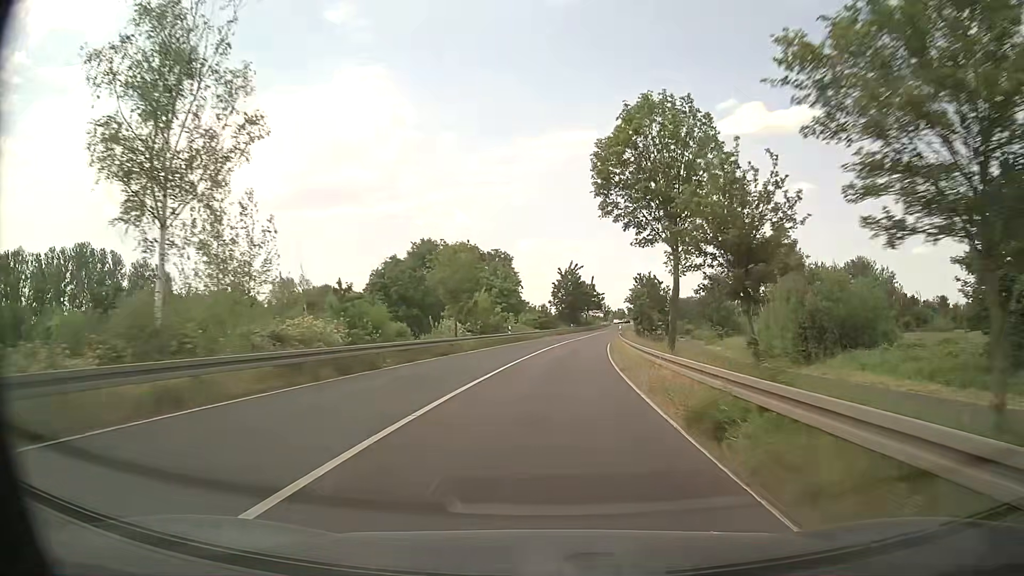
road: primary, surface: asphalt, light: Day
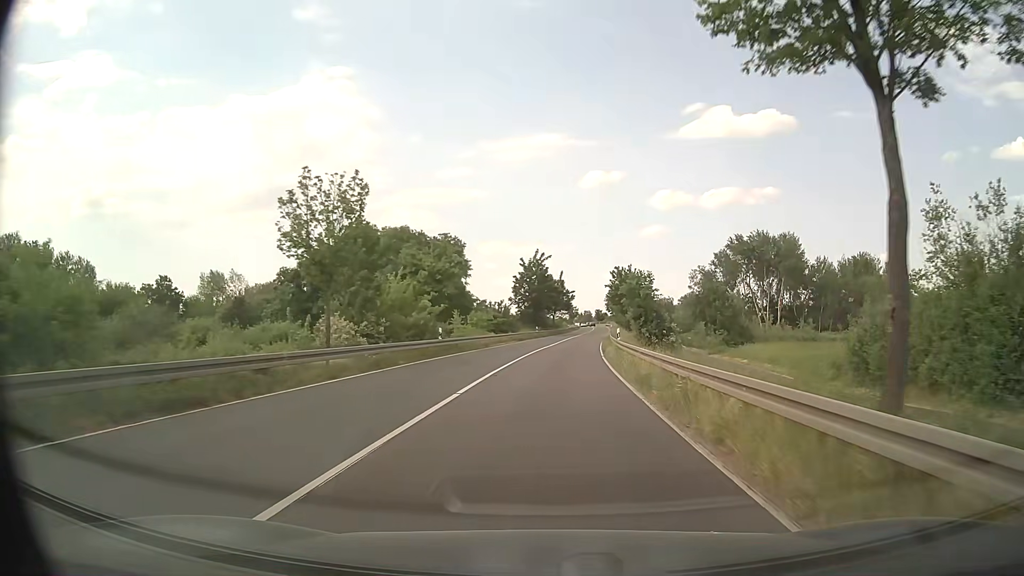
(+0.4, +20.7) m; +3°
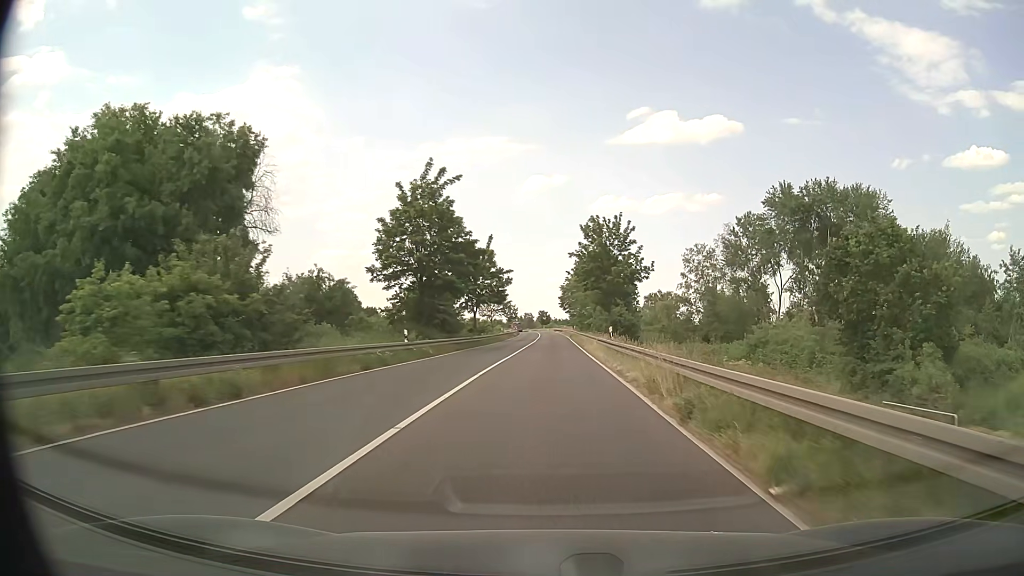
(+2.7, +52.1) m; +5°
(0, +10) (0, +20) (0, +30) (+1, +40) (+1, +50) (+1, +60) (+1, +70) (+1, +80) (+1, +90) (+1, +100) m
